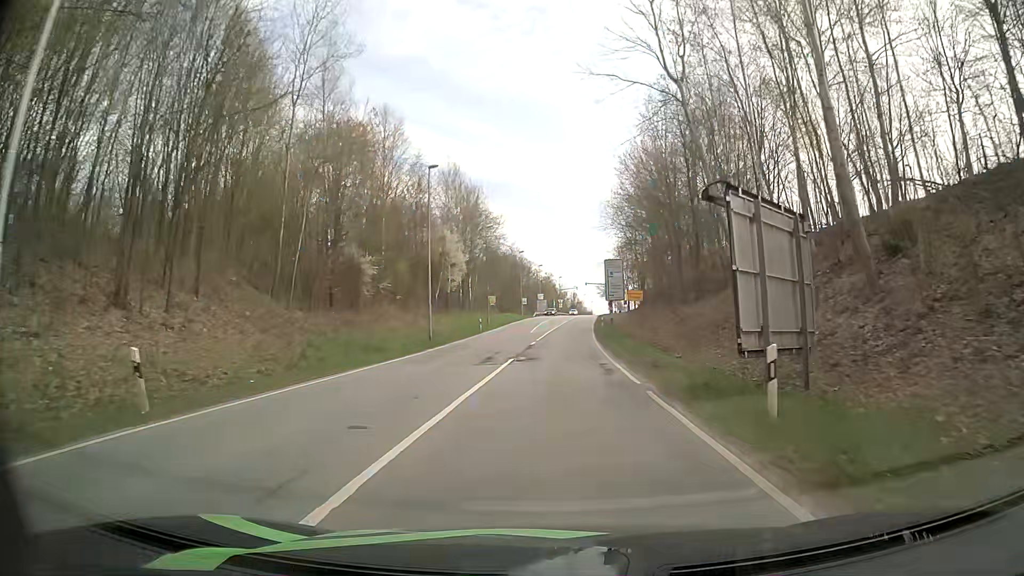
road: secondary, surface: asphalt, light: Day
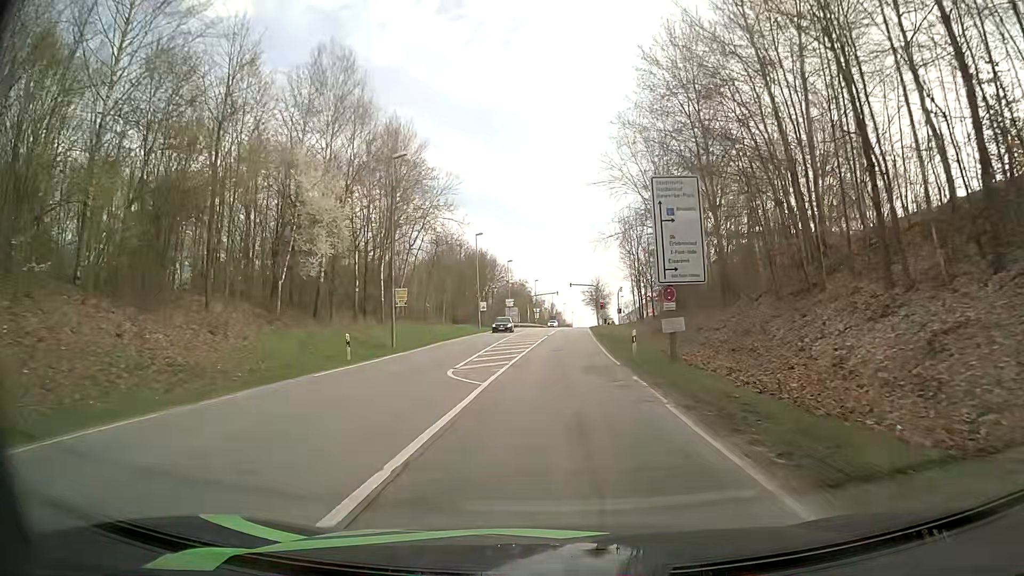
(+0.6, +33.7) m; +3°
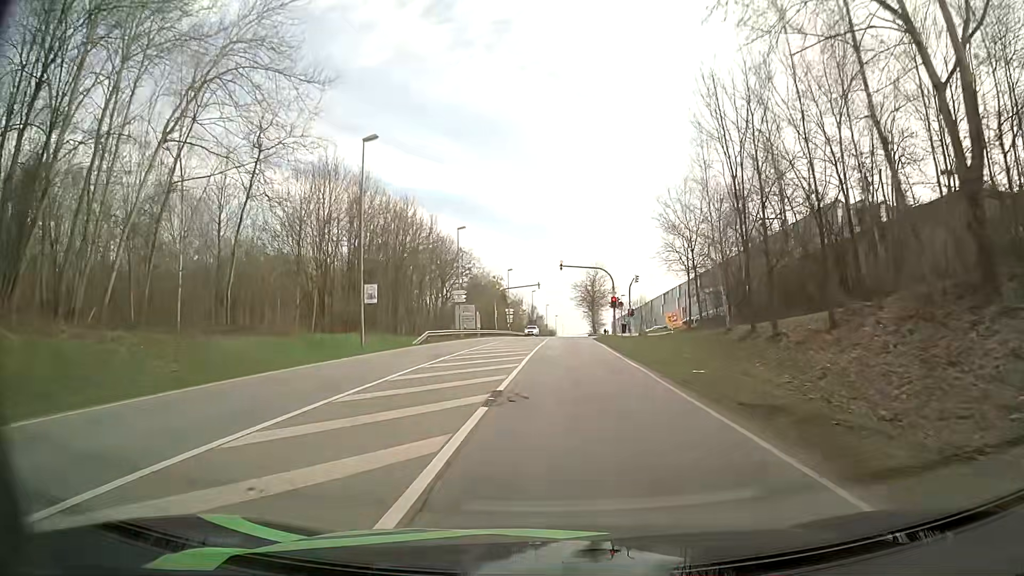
(+0.3, +39.6) m; +1°
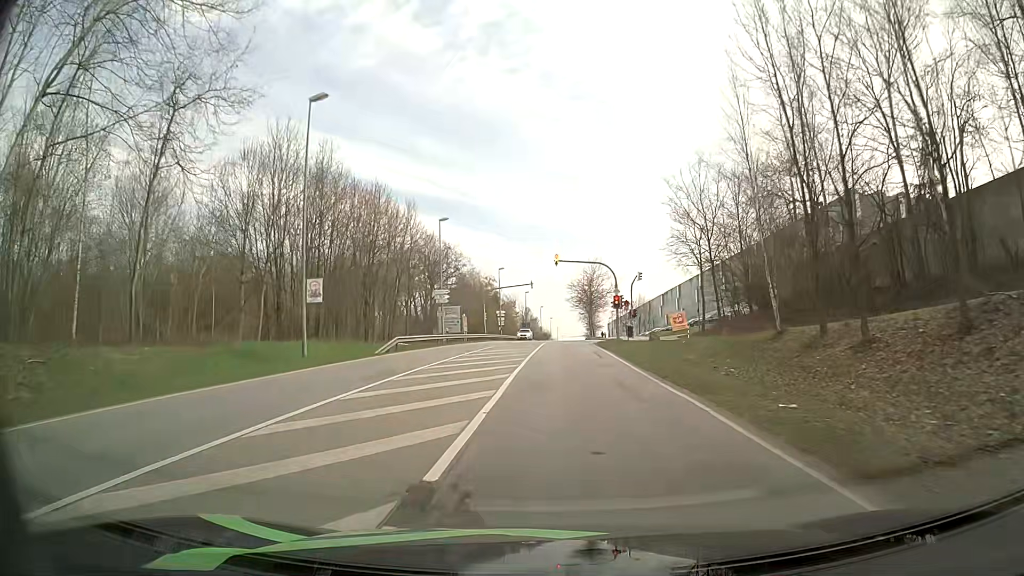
(0.0, +7.0) m; 0°
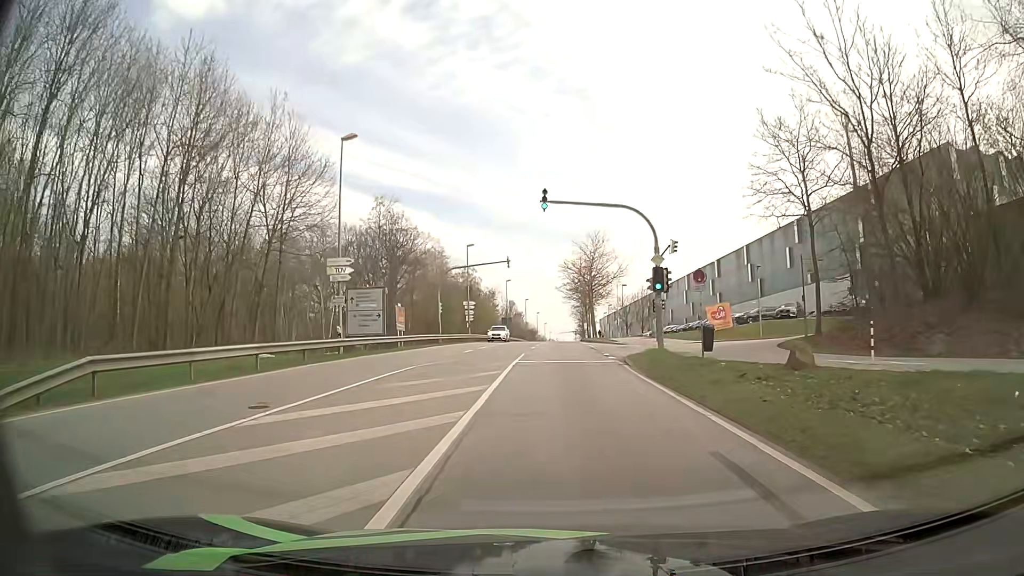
(+0.5, +23.8) m; +1°
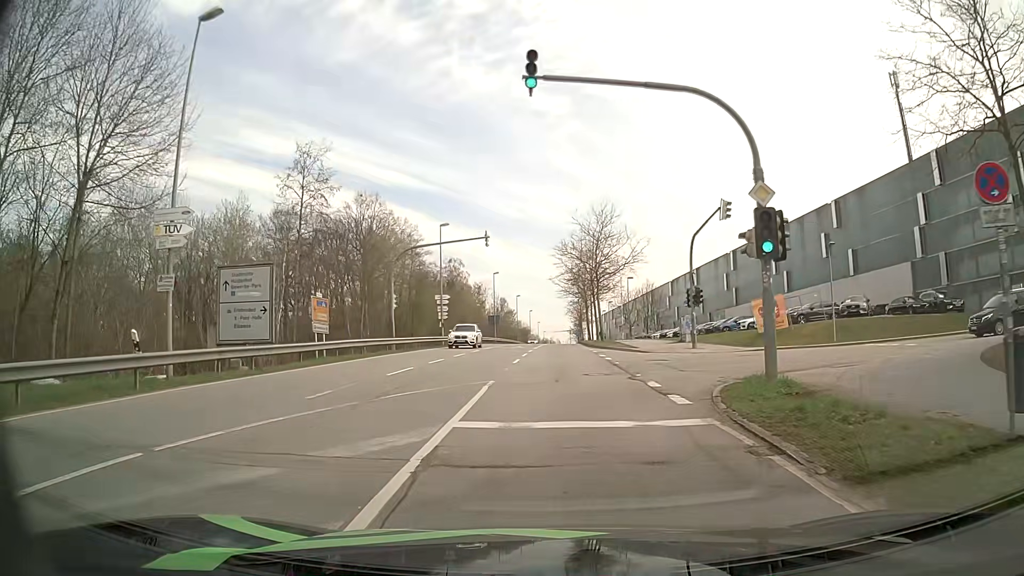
(+0.2, +14.0) m; +1°
